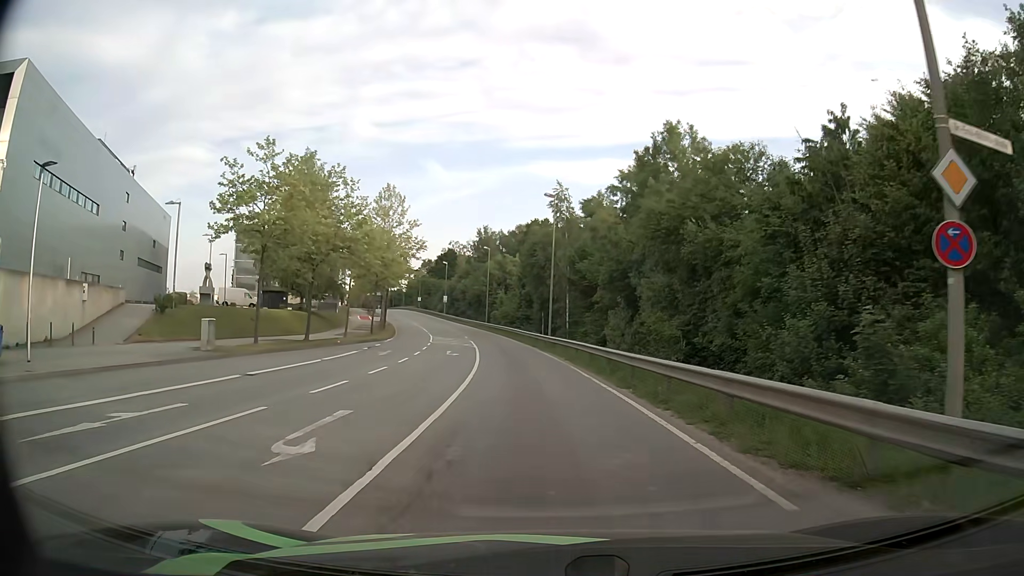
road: secondary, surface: asphalt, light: Day
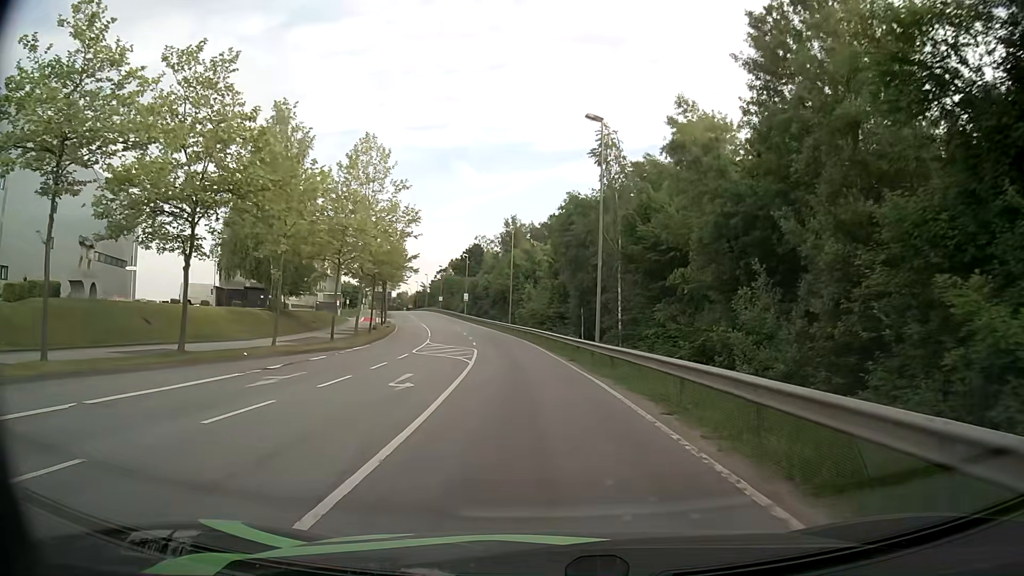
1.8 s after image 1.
(-0.4, +17.8) m; -2°
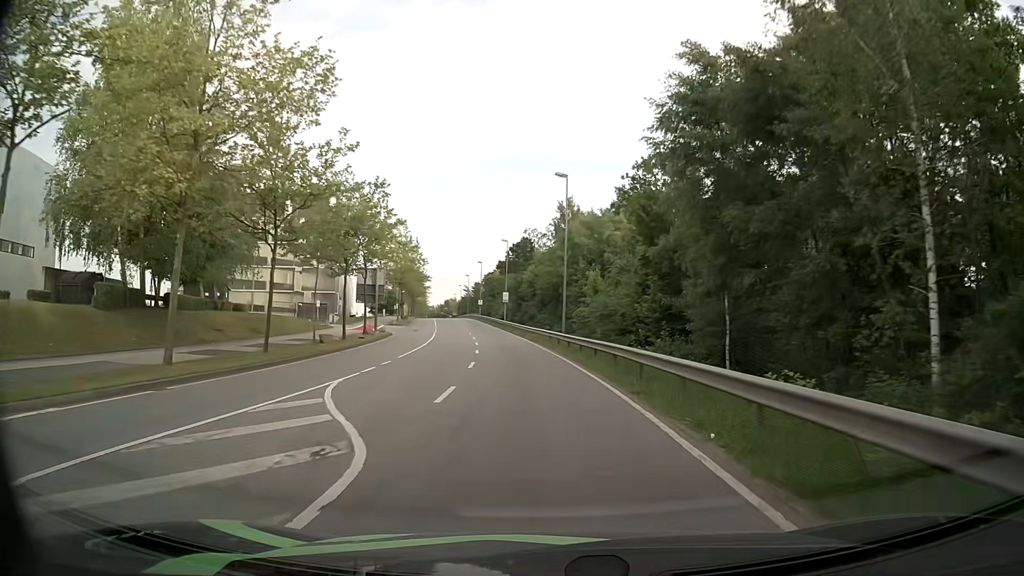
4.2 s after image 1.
(-1.4, +28.5) m; -4°
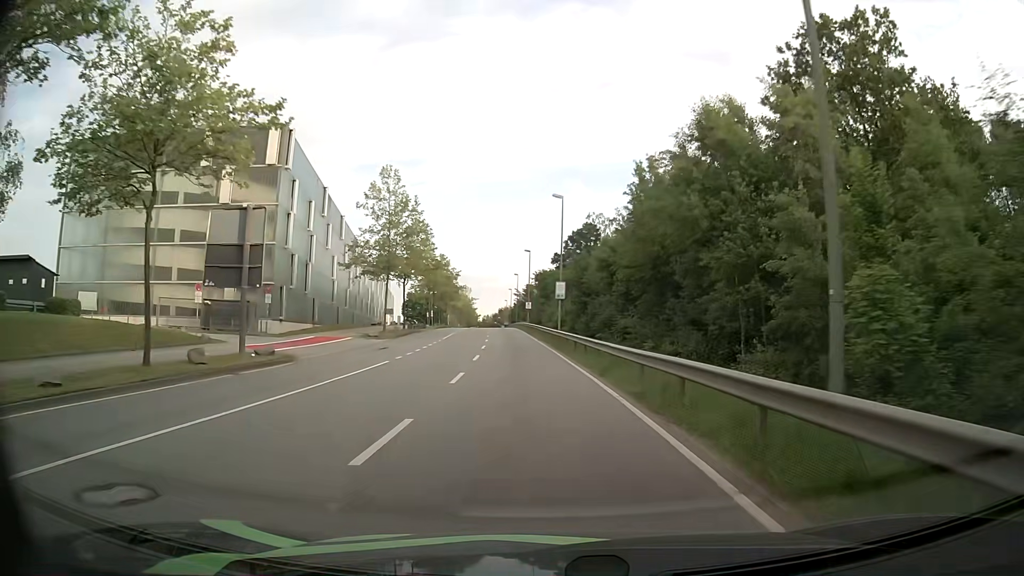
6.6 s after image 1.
(-1.8, +32.6) m; -6°
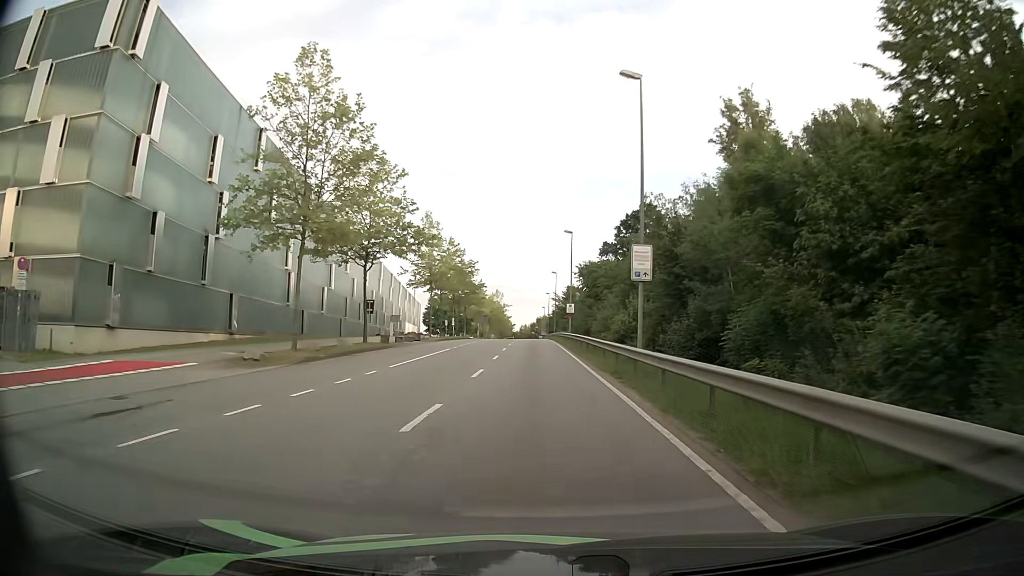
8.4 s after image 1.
(-0.8, +25.2) m; -4°
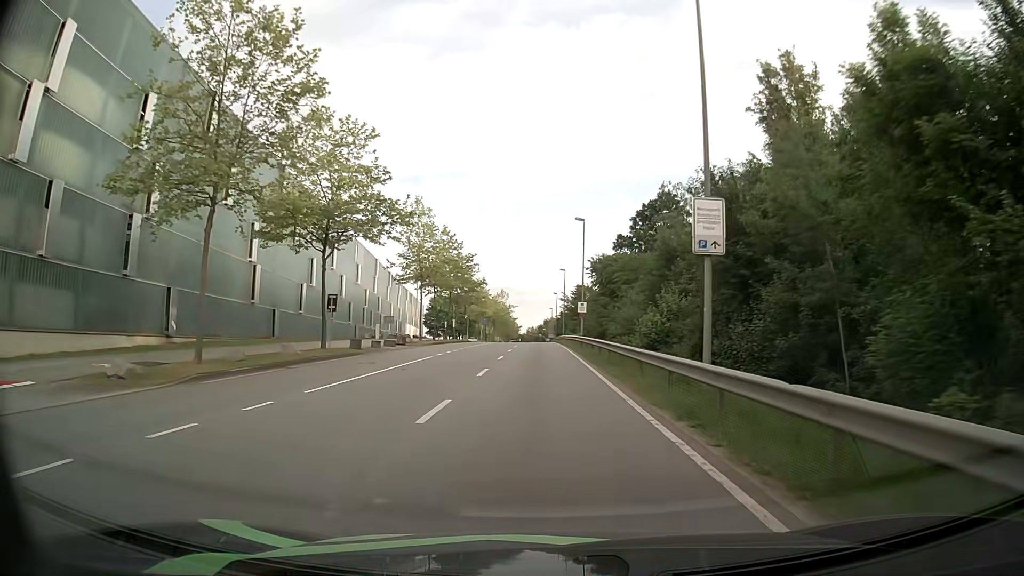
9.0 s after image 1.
(0.0, +8.4) m; +1°
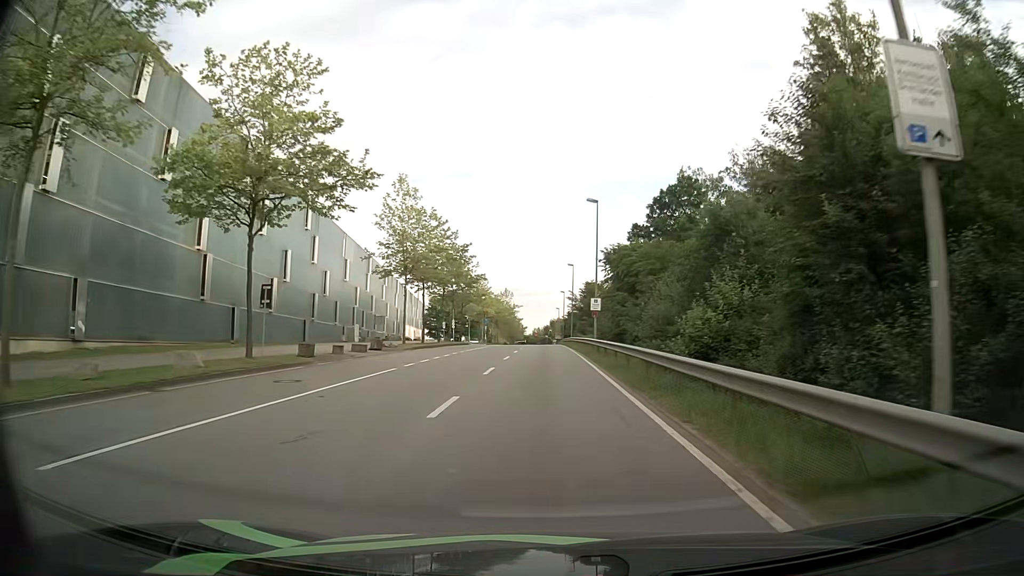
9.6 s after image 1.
(-0.1, +8.4) m; -1°
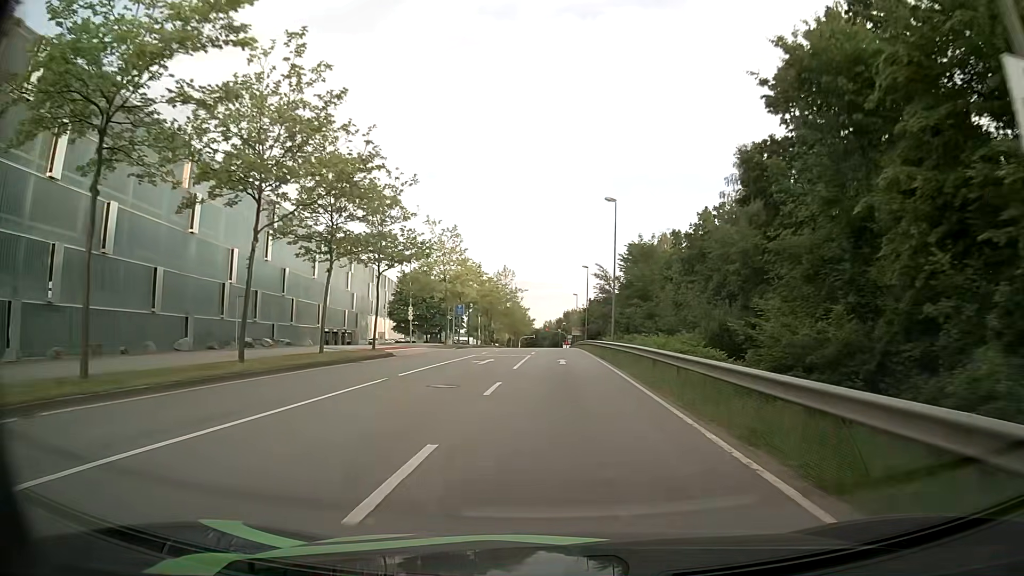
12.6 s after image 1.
(-0.3, +41.4) m; -1°
(0, +10) (0, +20) (0, +30) (0, +40) (0, +50) (0, +60) (0, +70) (-1, +80) (-1, +90) (-2, +100) m
